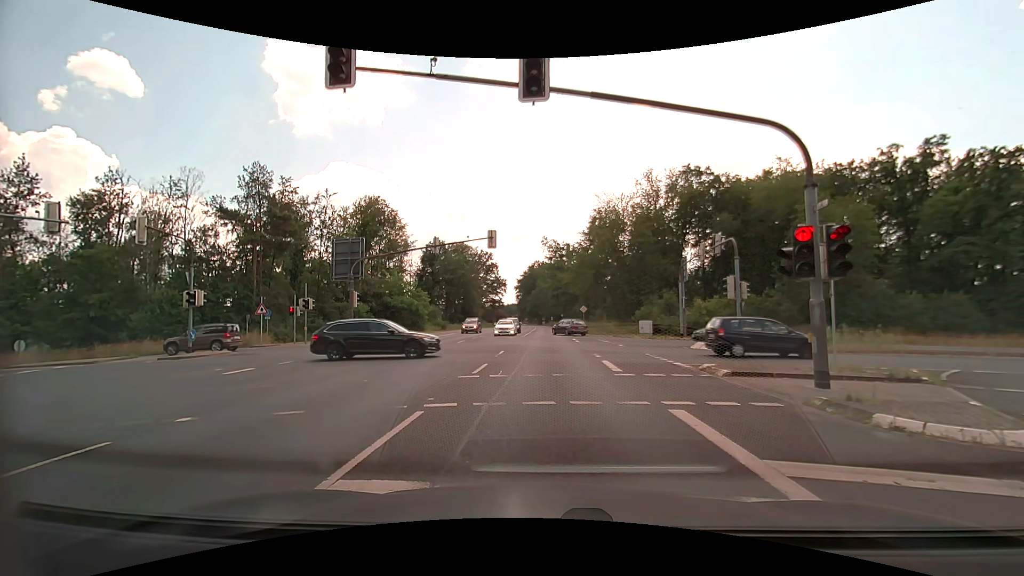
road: primary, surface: asphalt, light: Day
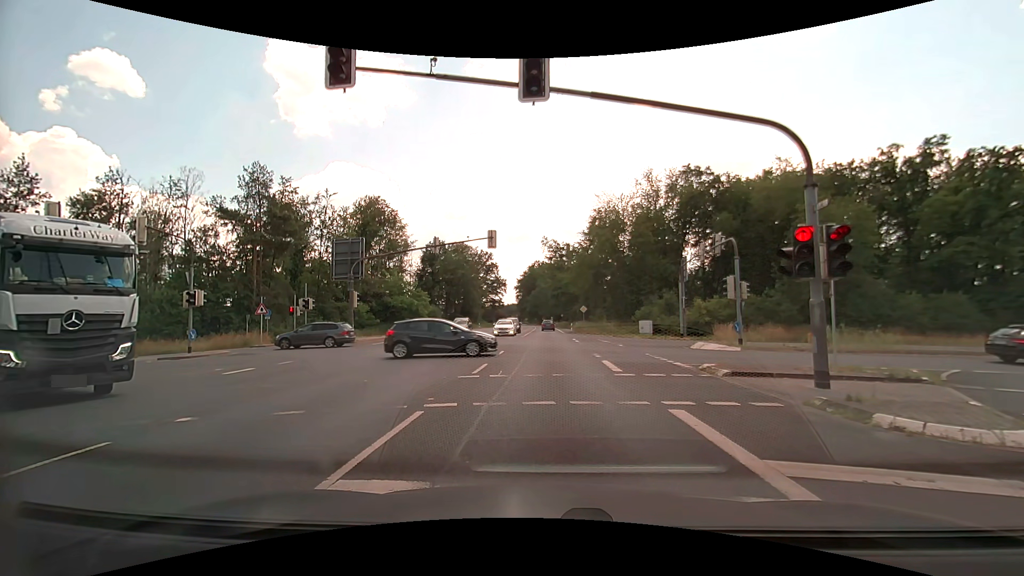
(0.0, 0.0) m; 0°
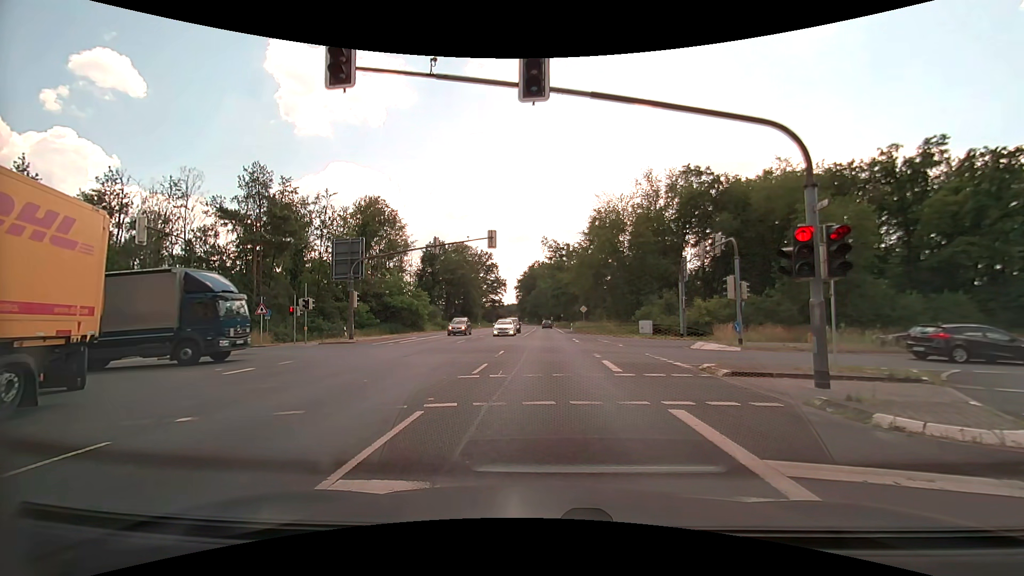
(0.0, 0.0) m; 0°
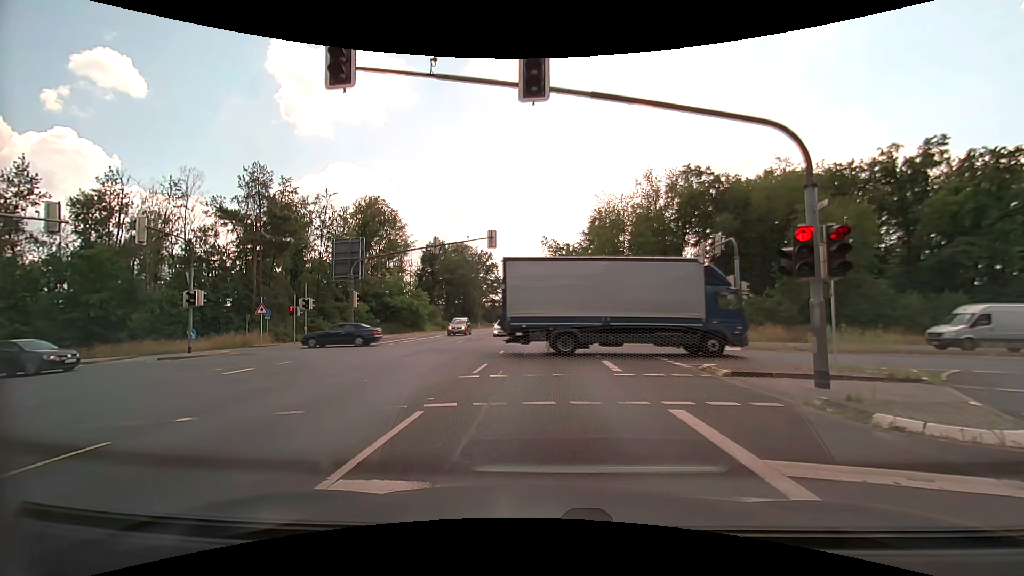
(0.0, 0.0) m; 0°
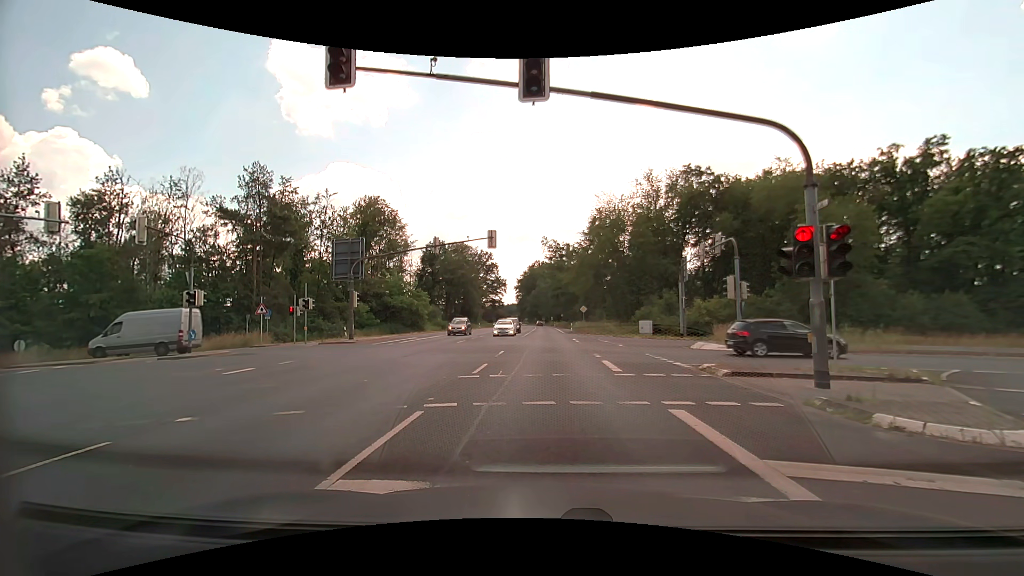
(0.0, 0.0) m; 0°
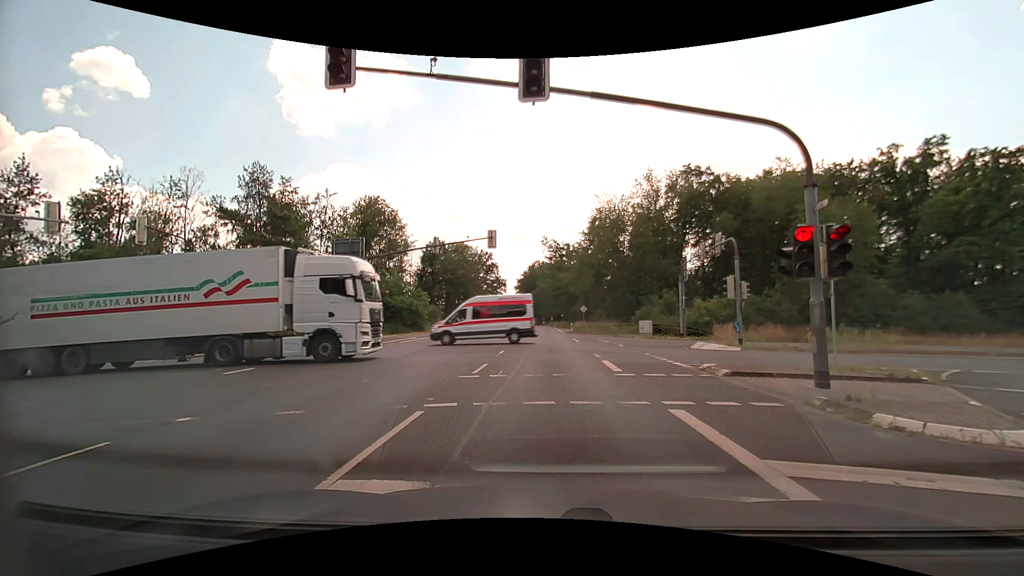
(0.0, 0.0) m; 0°
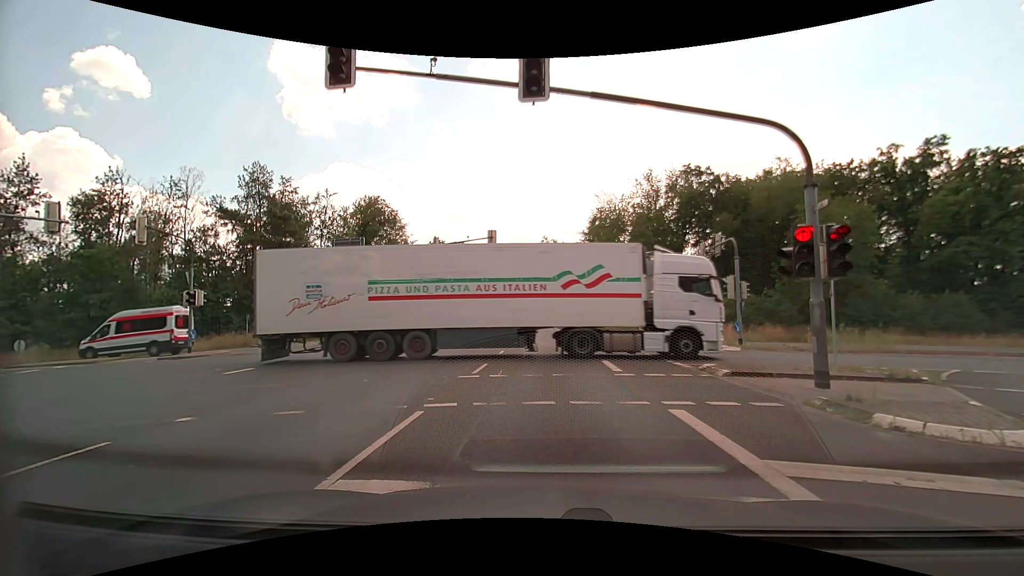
(0.0, 0.0) m; 0°
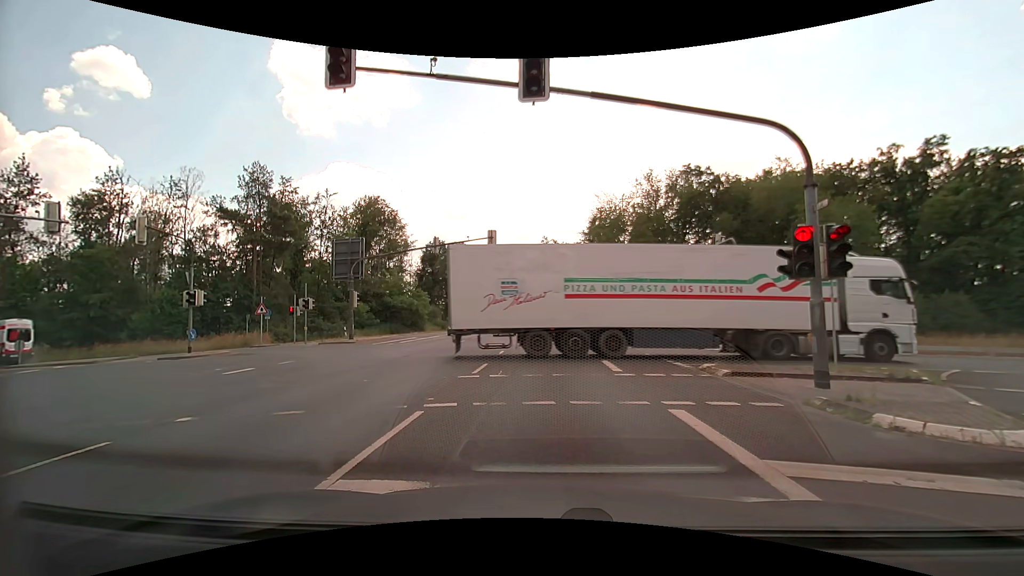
(0.0, 0.0) m; 0°
(0, +10) (-1, +20) (-1, +30) (-1, +40) (-2, +50) (-2, +60) (-3, +70) (-3, +80) (-4, +90) (-4, +100) m
